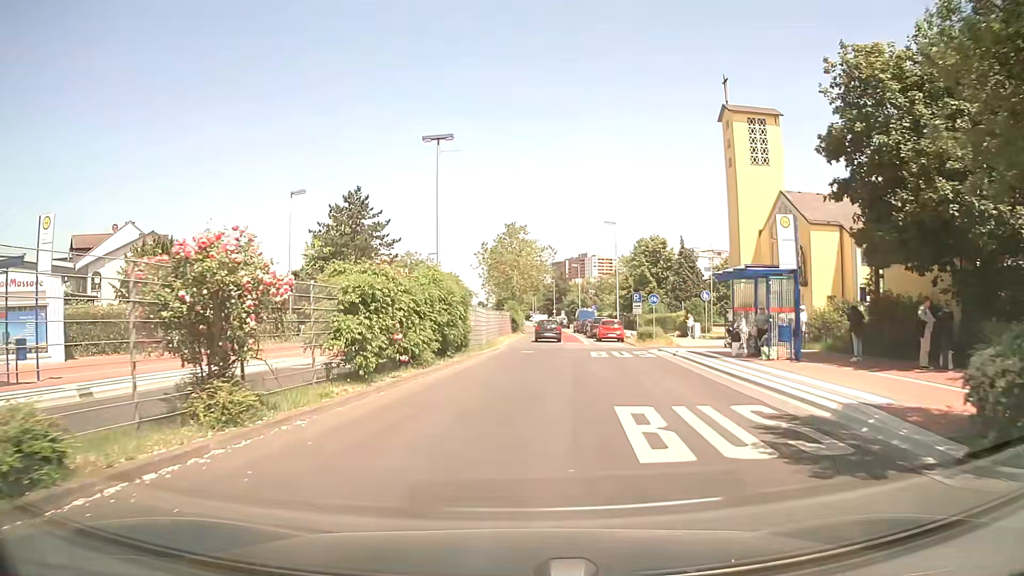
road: secondary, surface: asphalt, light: Day
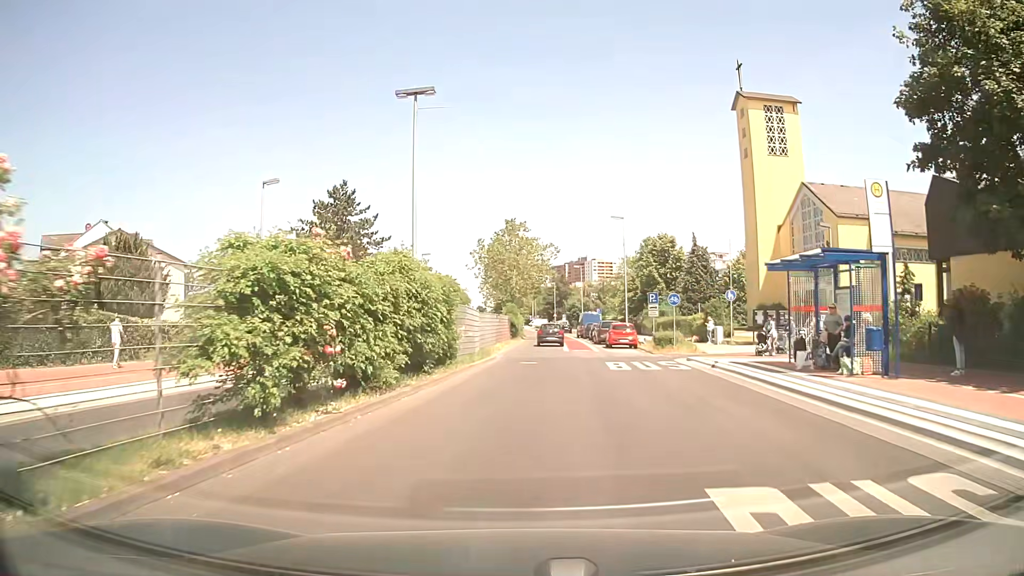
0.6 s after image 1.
(0.0, +5.3) m; 0°
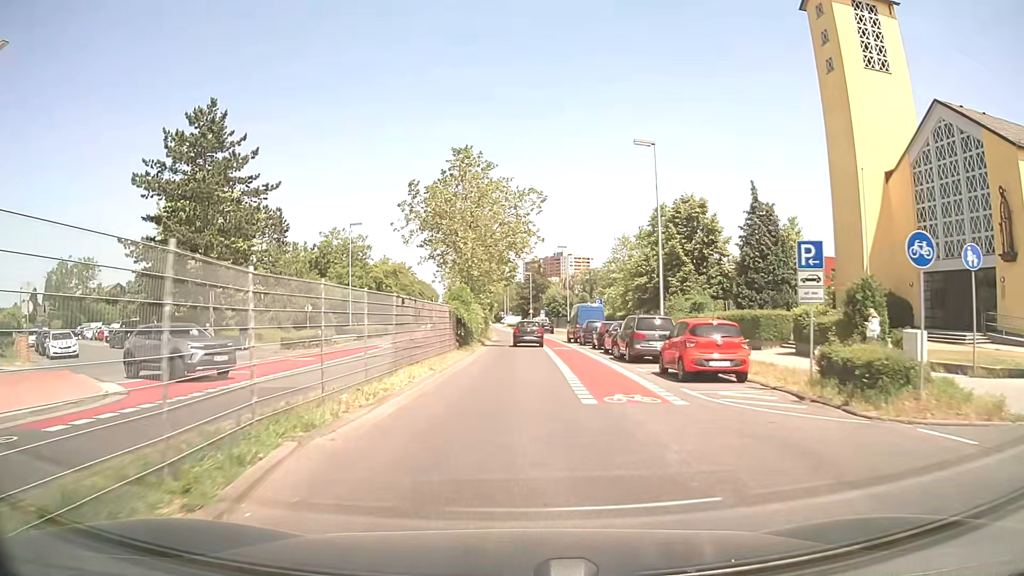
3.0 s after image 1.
(+0.8, +23.9) m; +2°
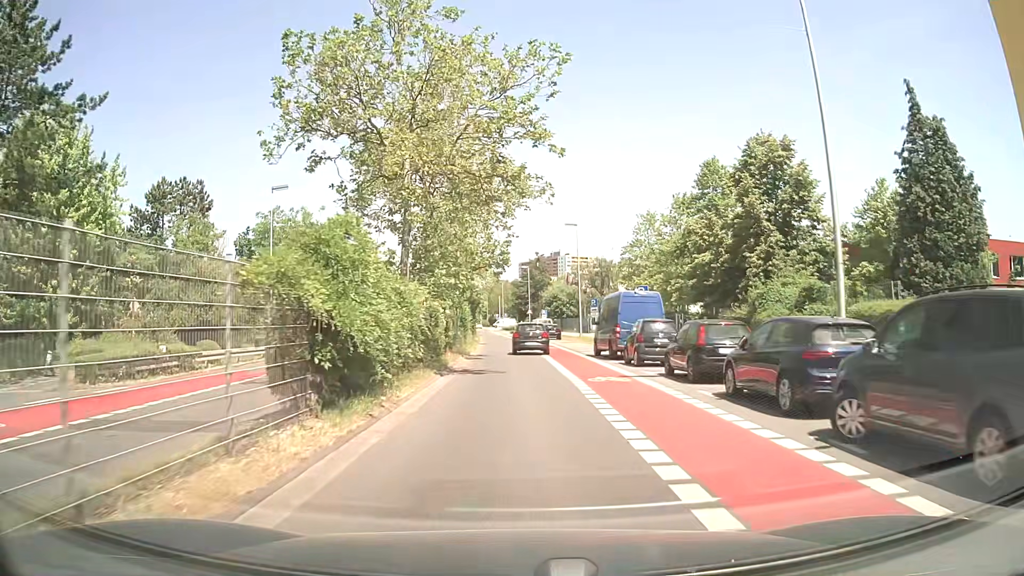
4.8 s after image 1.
(+0.1, +19.0) m; 0°
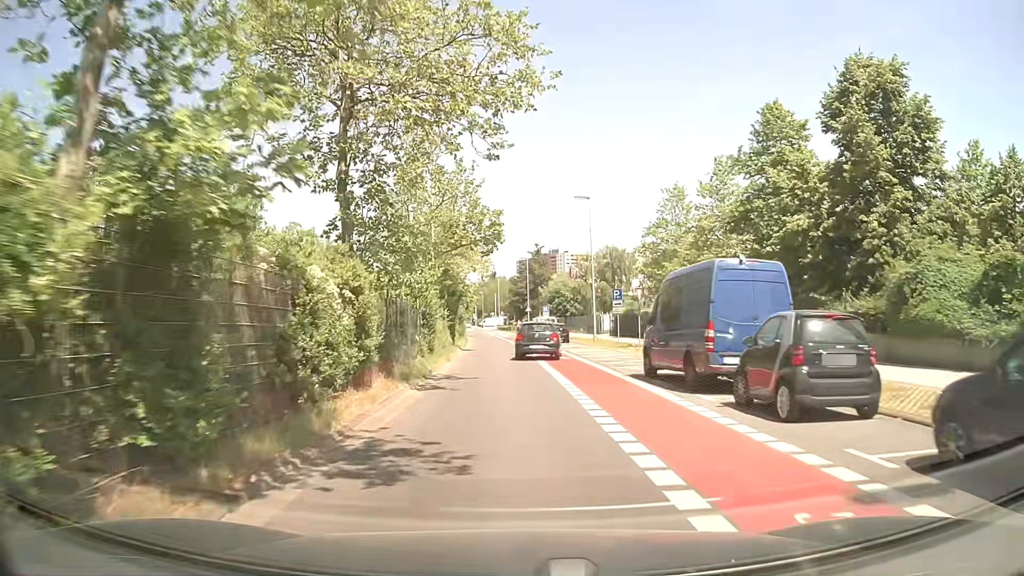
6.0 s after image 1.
(+0.1, +12.7) m; 0°
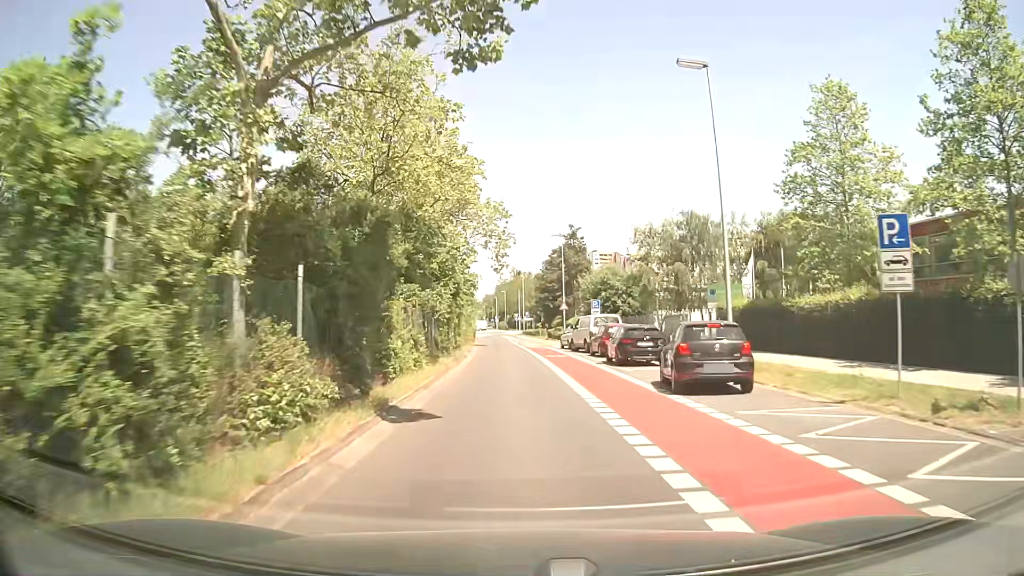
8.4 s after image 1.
(-0.4, +25.7) m; -2°
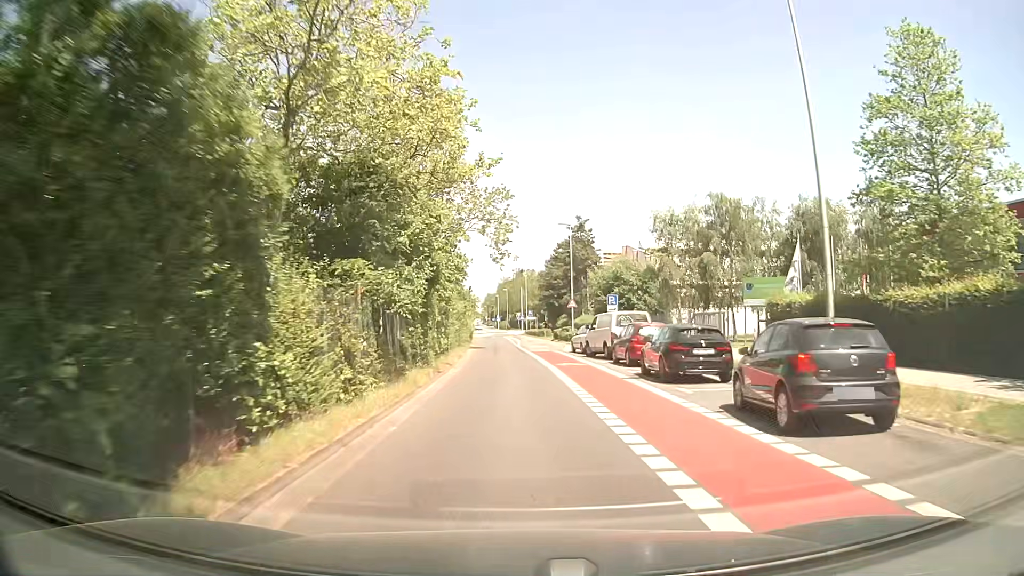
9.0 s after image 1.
(0.0, +7.2) m; 0°
